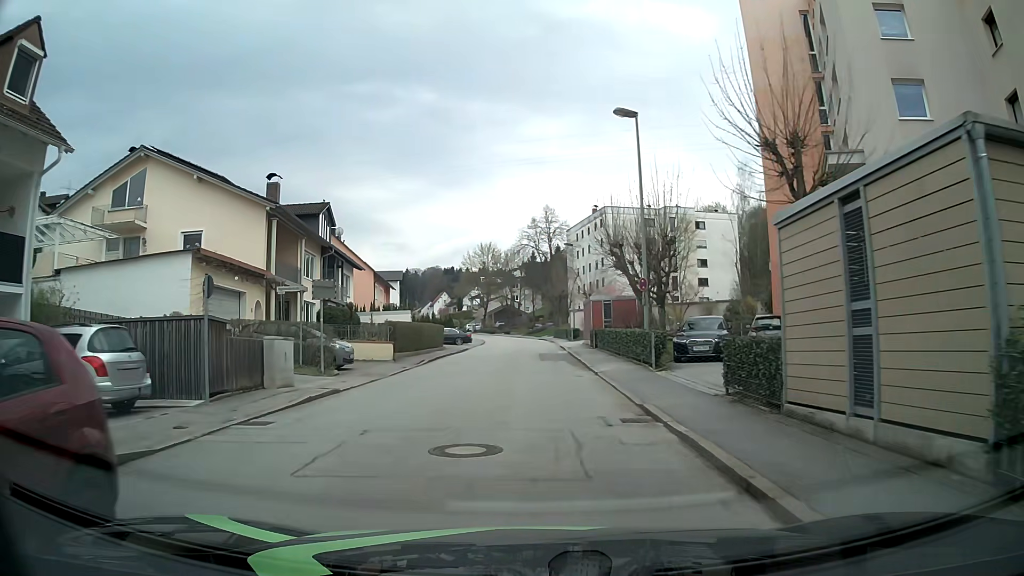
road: residential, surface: asphalt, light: Day
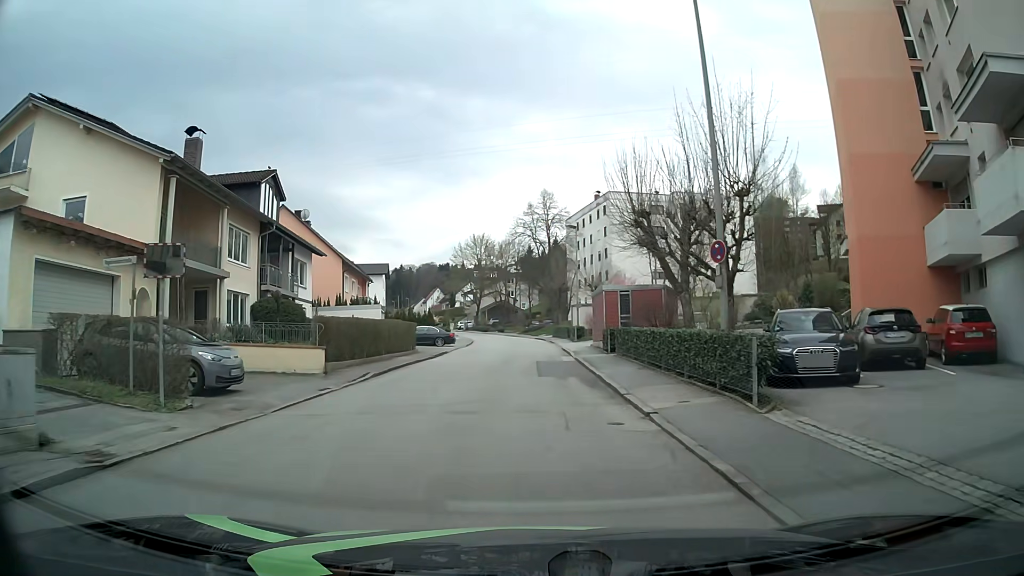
(0.0, +9.0) m; 0°
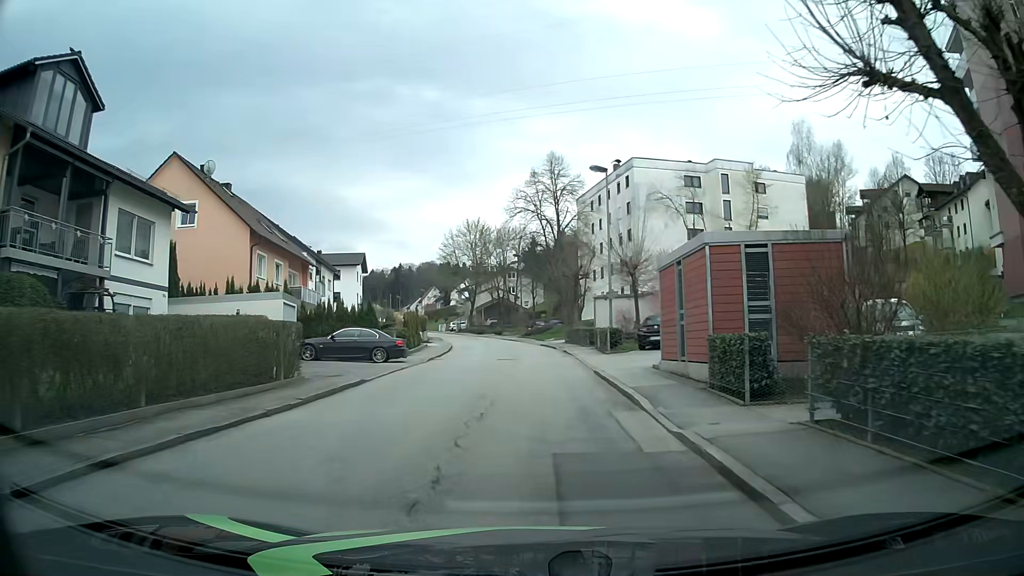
(-0.1, +18.1) m; -1°
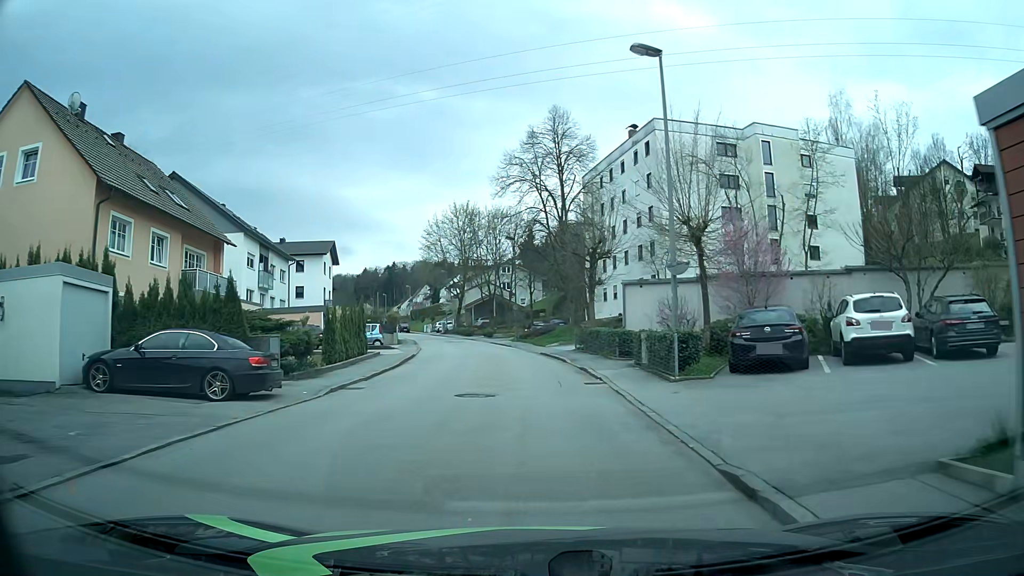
(+0.1, +13.5) m; +1°
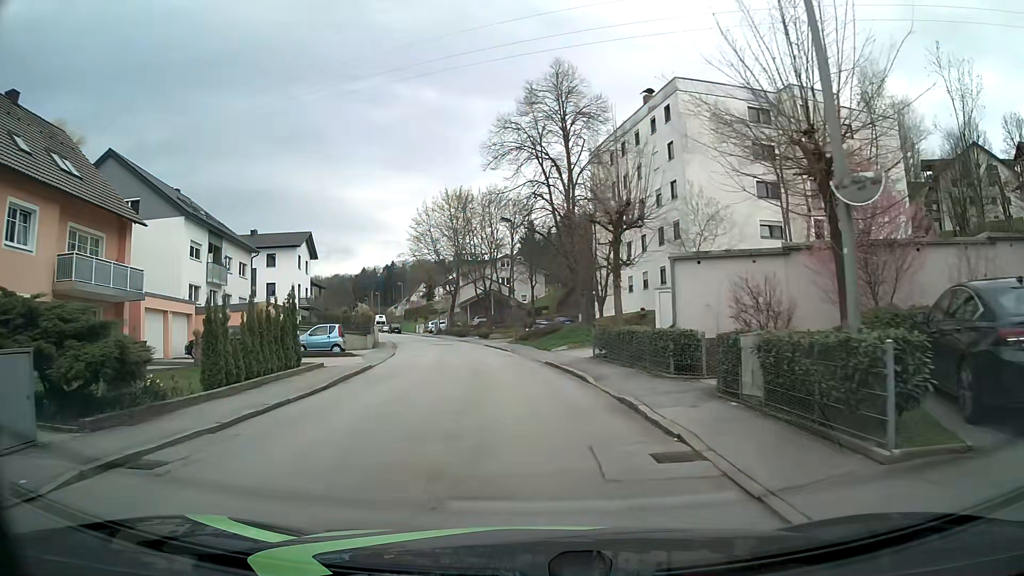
(+0.1, +9.0) m; 0°
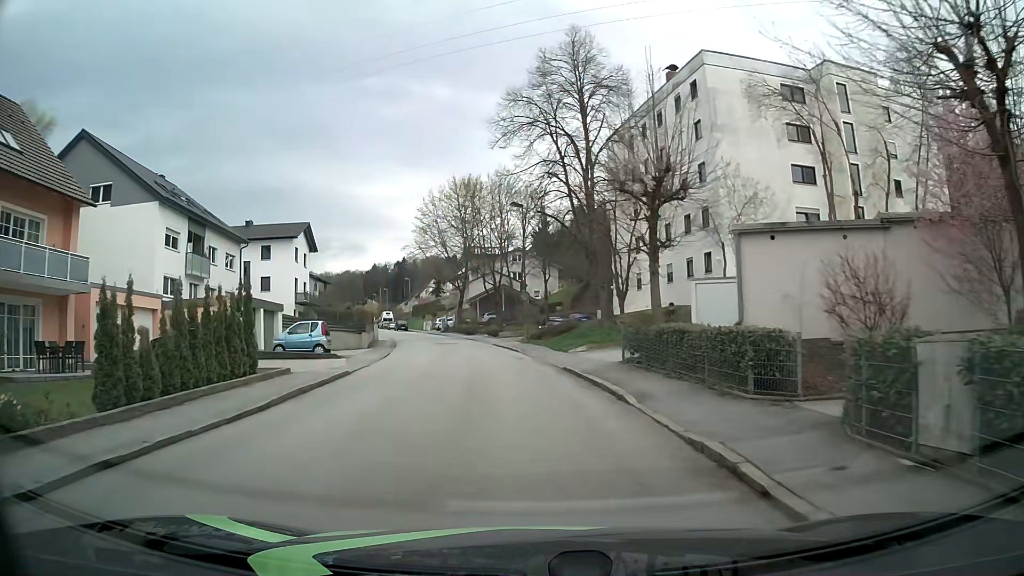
(0.0, +4.5) m; -1°
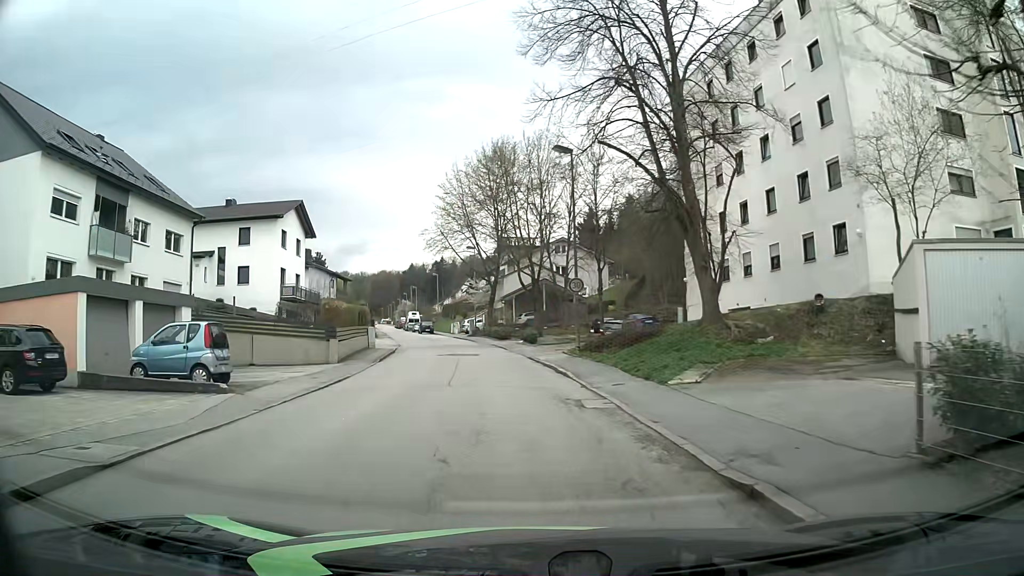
(-0.3, +13.4) m; -3°
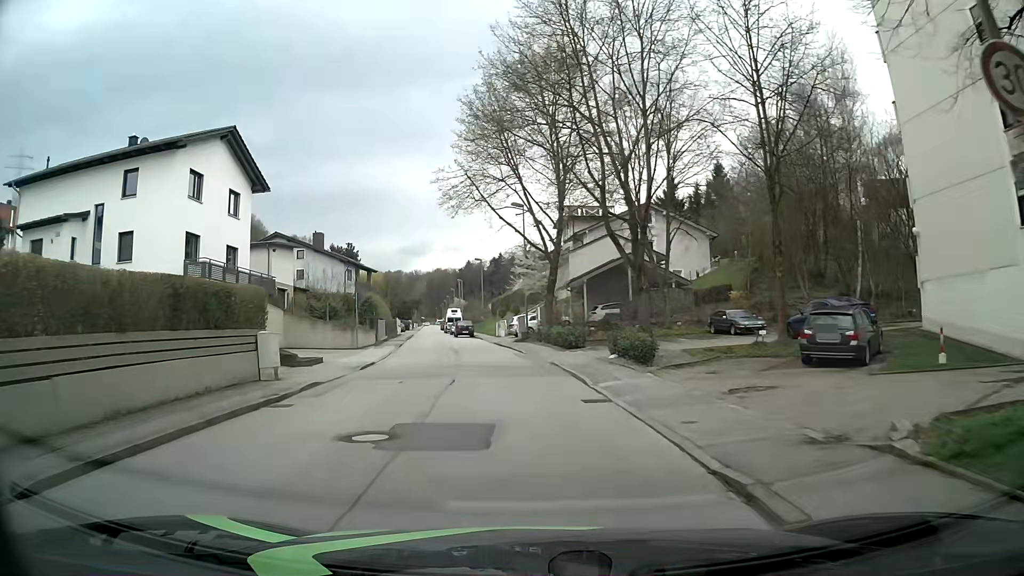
(-1.2, +22.4) m; -6°
(0, +10) (-1, +20) (-2, +30) (-3, +40) (-6, +50) (-9, +59) (-11, +69) (-12, +79) (-14, +89) (-15, +99) m
